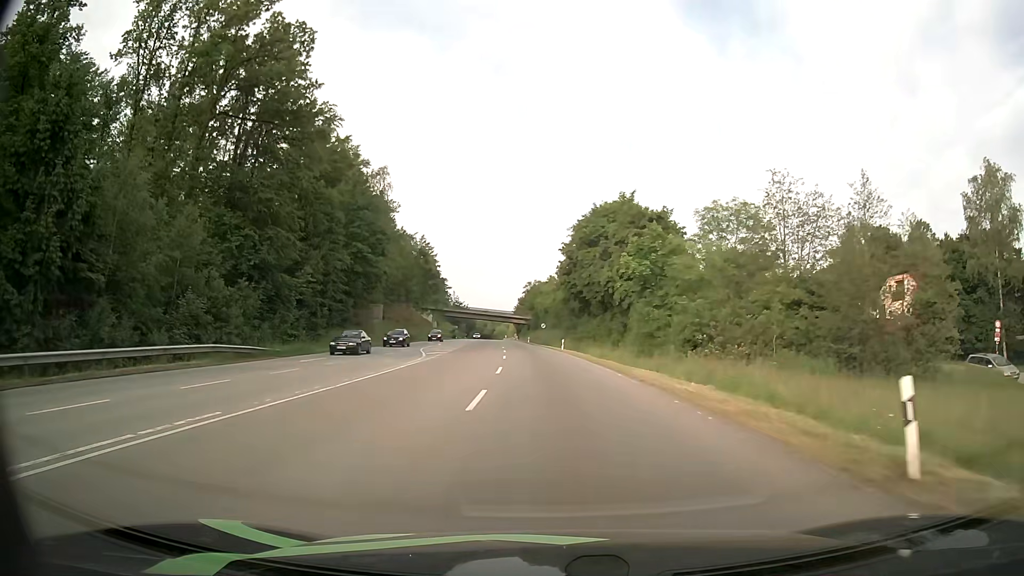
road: secondary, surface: asphalt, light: Day
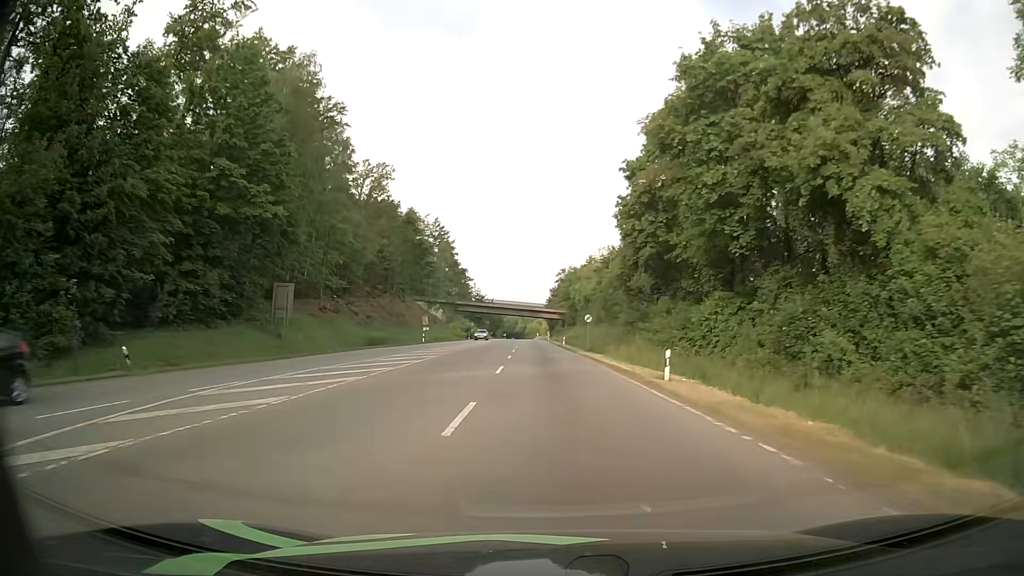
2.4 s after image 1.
(-1.1, +36.7) m; -3°
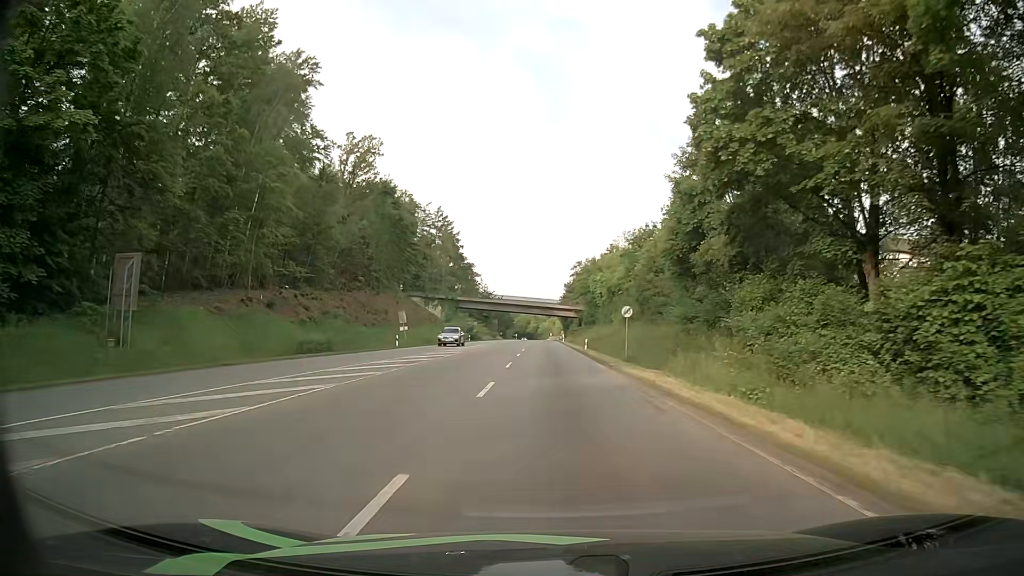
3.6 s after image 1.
(-0.3, +18.8) m; -1°
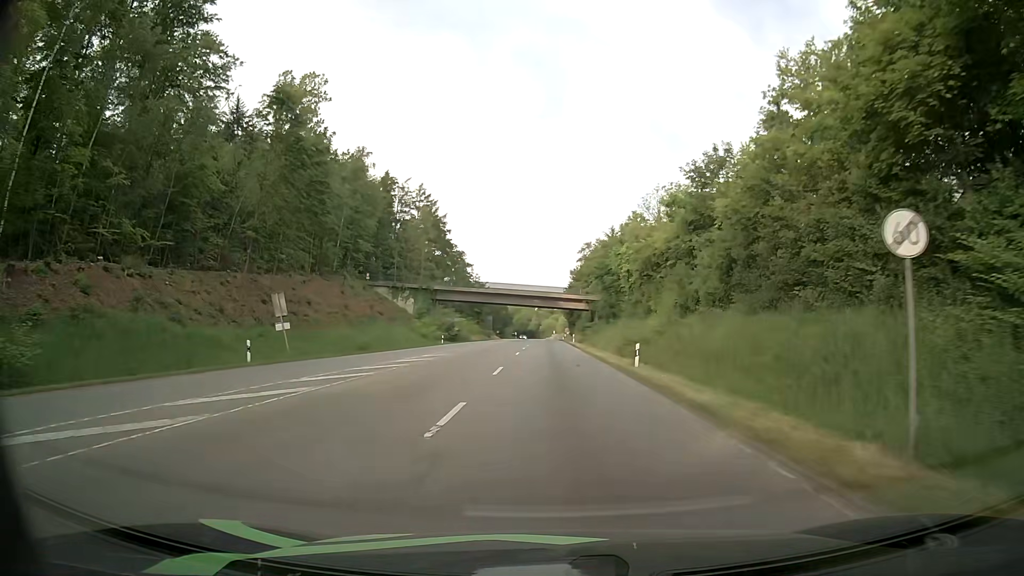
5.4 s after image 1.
(-0.2, +28.6) m; -1°
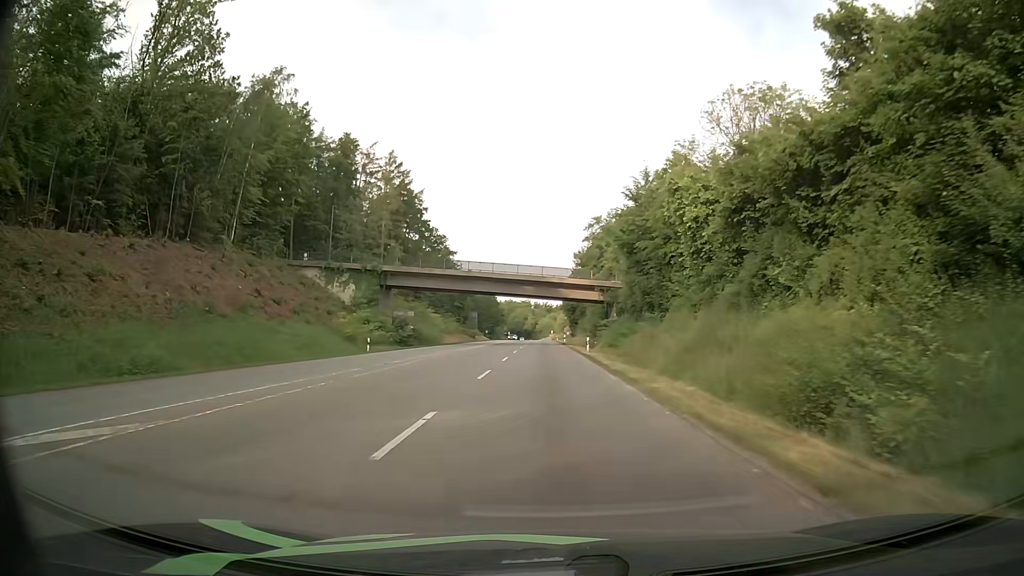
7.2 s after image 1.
(+0.2, +29.8) m; 0°
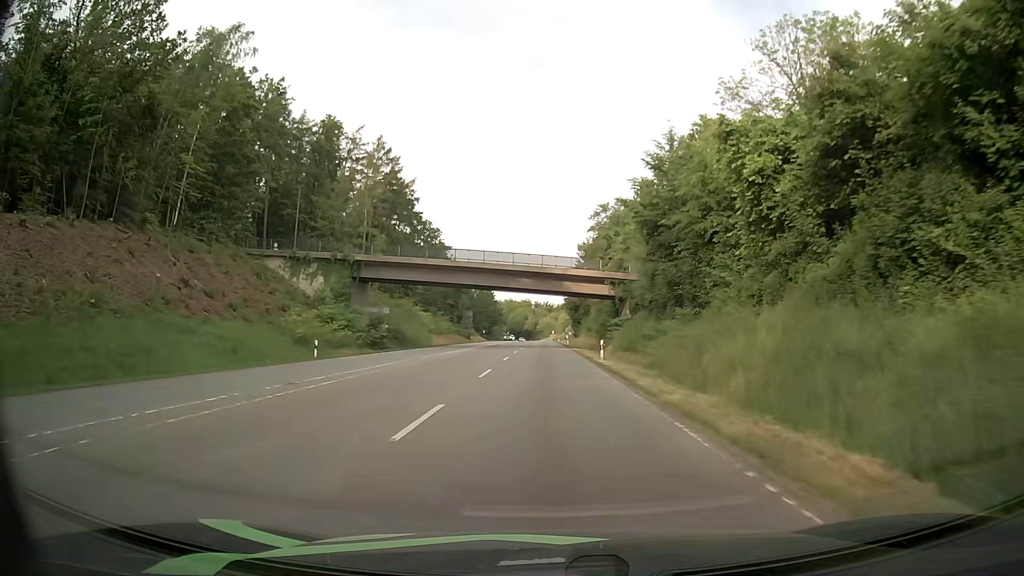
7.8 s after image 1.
(+0.1, +10.5) m; 0°
